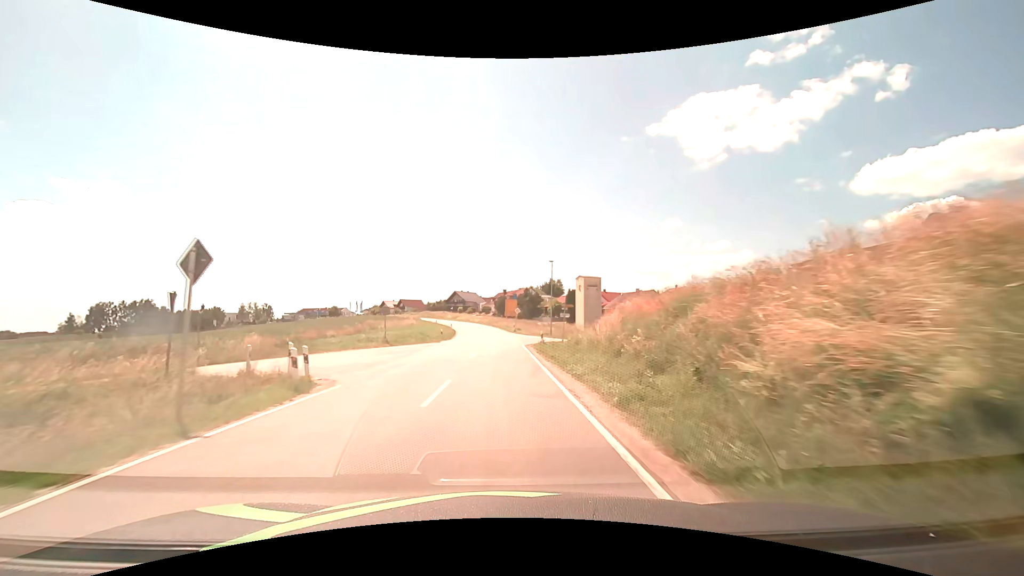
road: secondary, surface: asphalt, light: Day
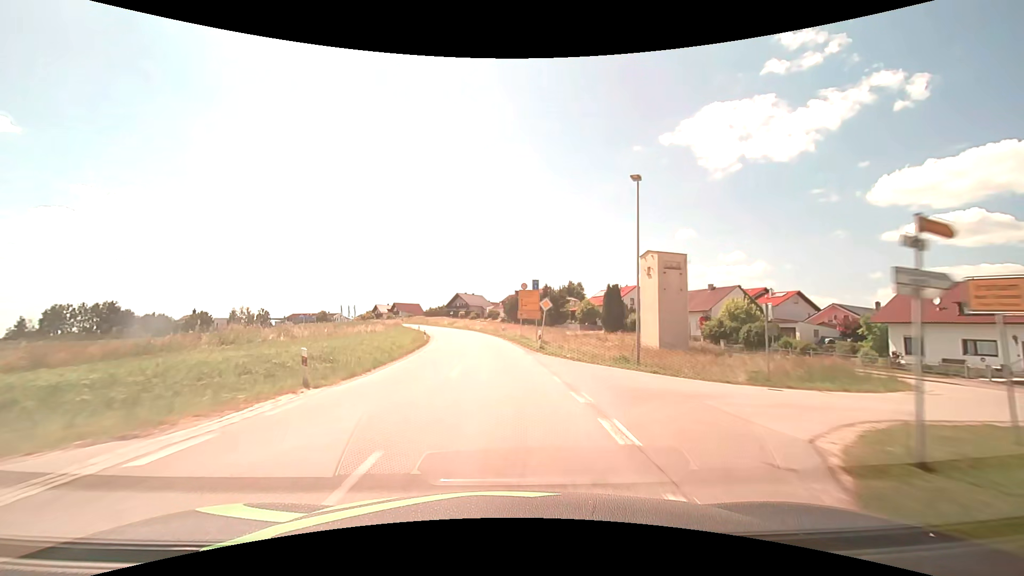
(-0.2, +32.1) m; -1°
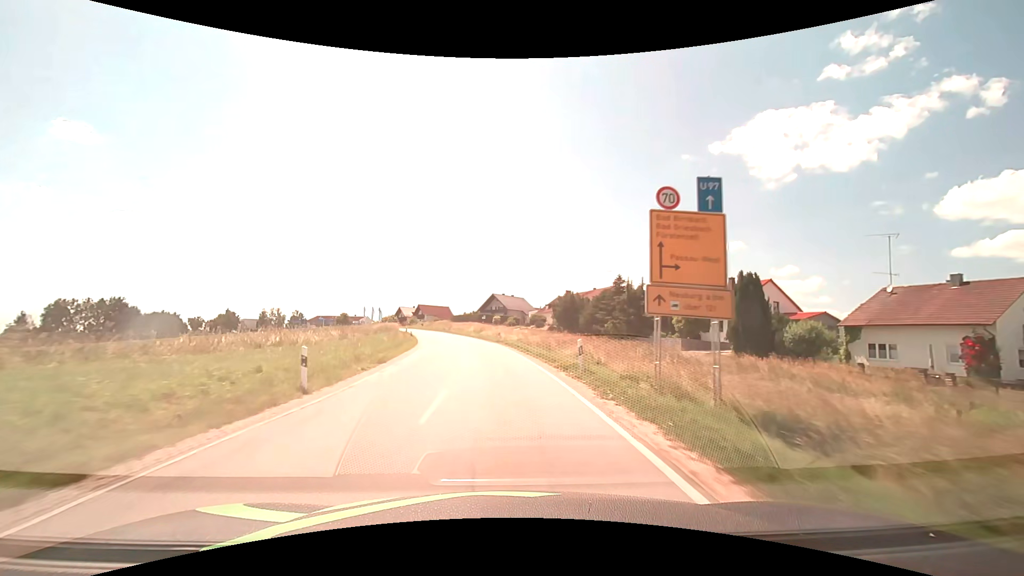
(-1.1, +31.7) m; -5°
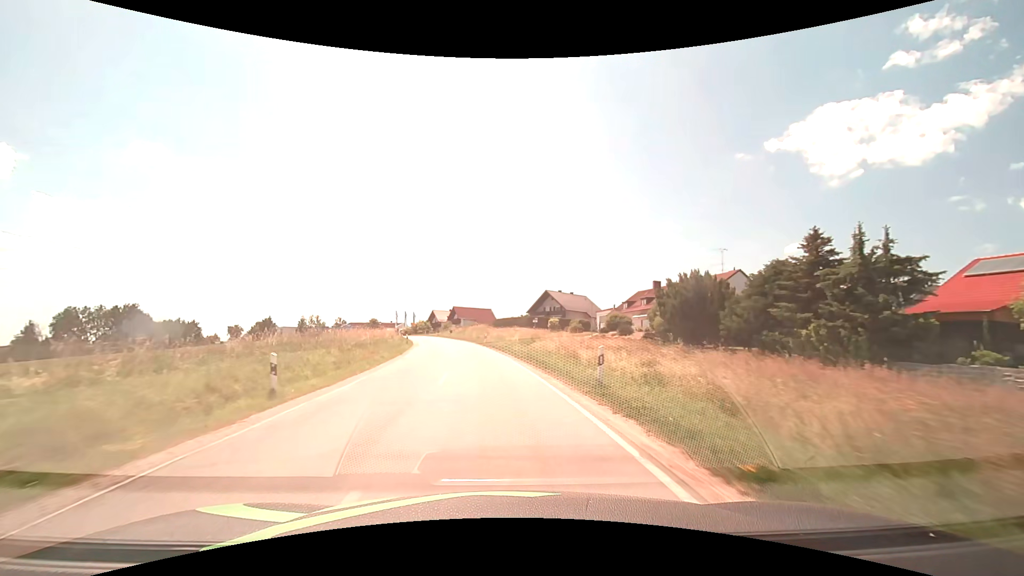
(-1.6, +31.5) m; -6°
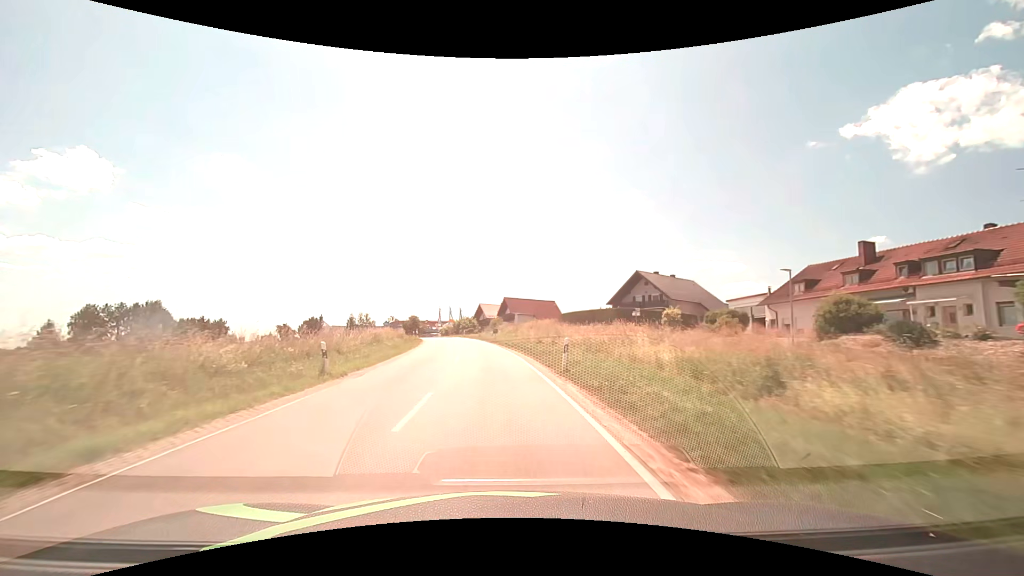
(-1.9, +31.0) m; -7°
(0, +10) (-1, +20) (-1, +30) (-2, +40) (-4, +50) (-5, +60) (-7, +69) (-10, +79) (-12, +89) (-15, +98) m
